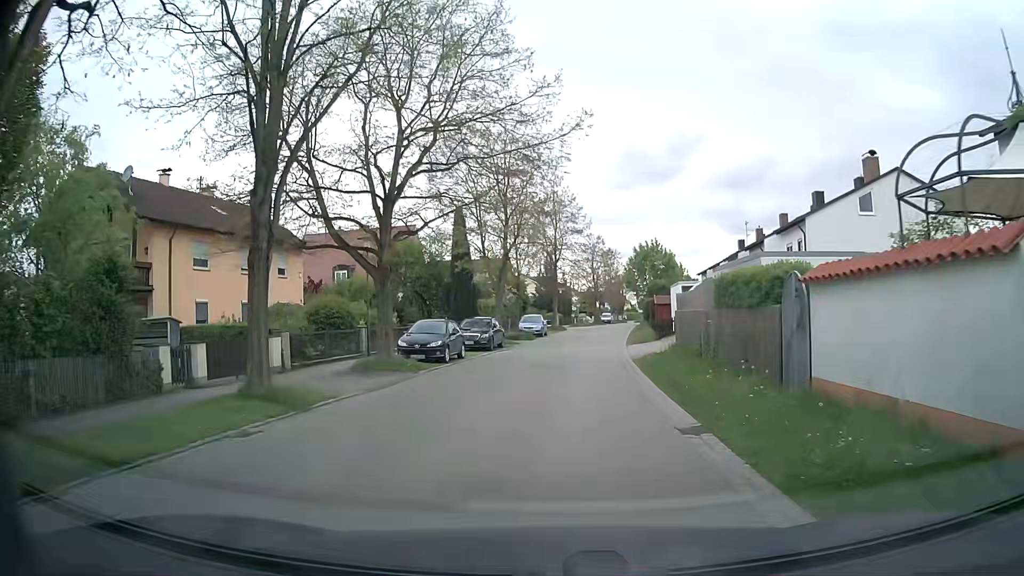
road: residential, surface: asphalt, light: Day
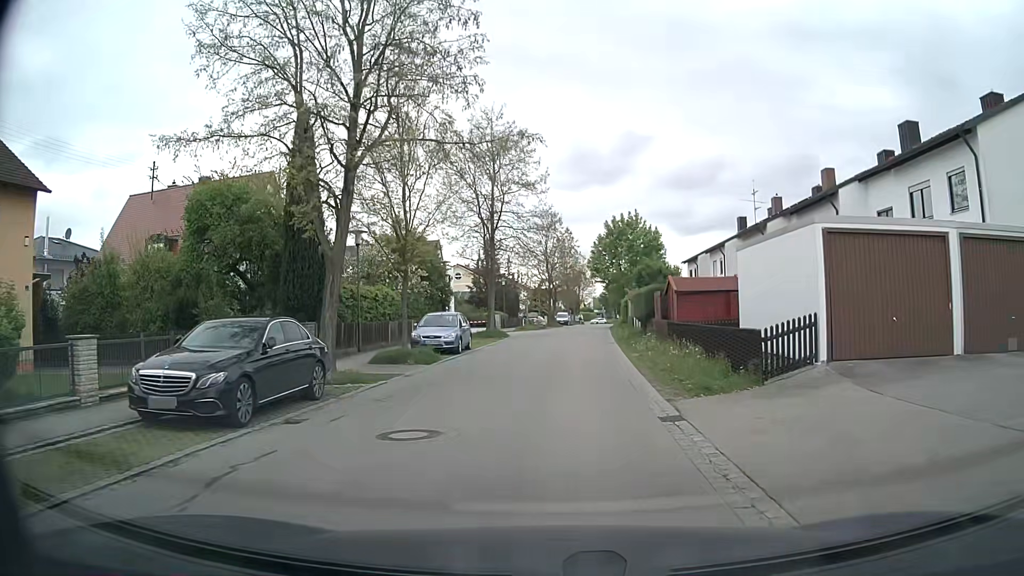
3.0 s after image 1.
(+1.0, +21.2) m; +4°
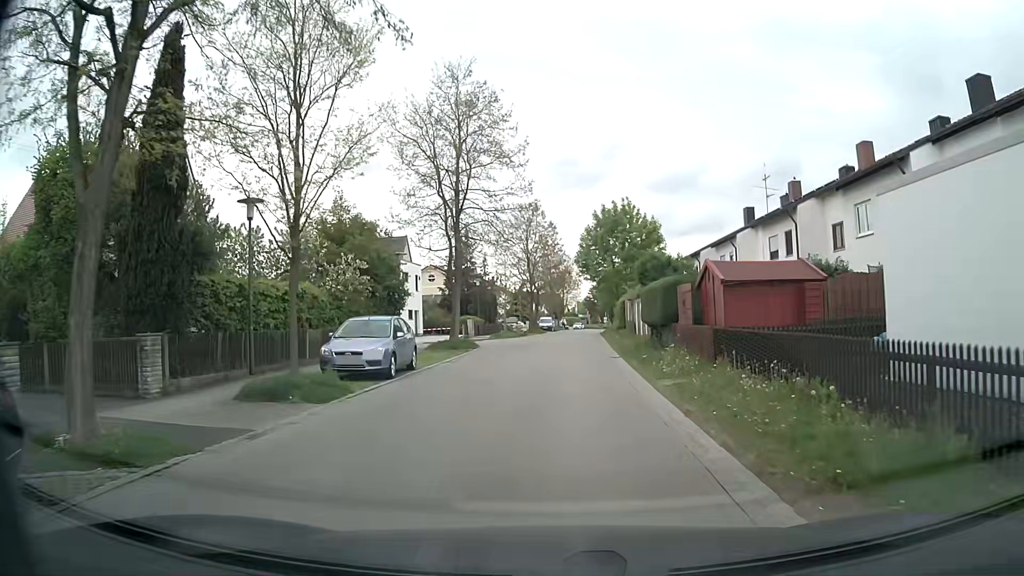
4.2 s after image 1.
(+0.1, +8.2) m; +2°
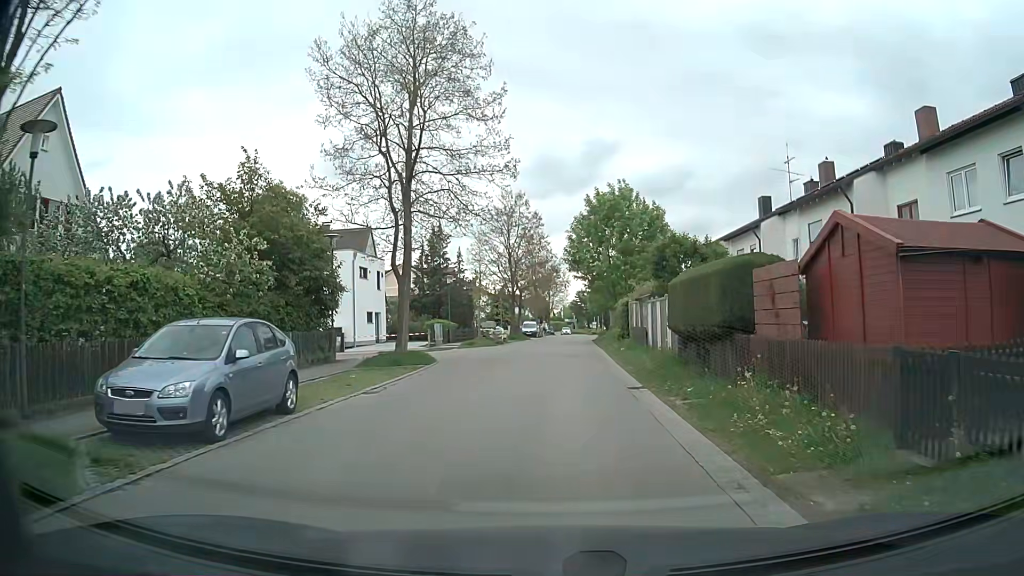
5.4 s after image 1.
(+0.1, +8.3) m; +2°
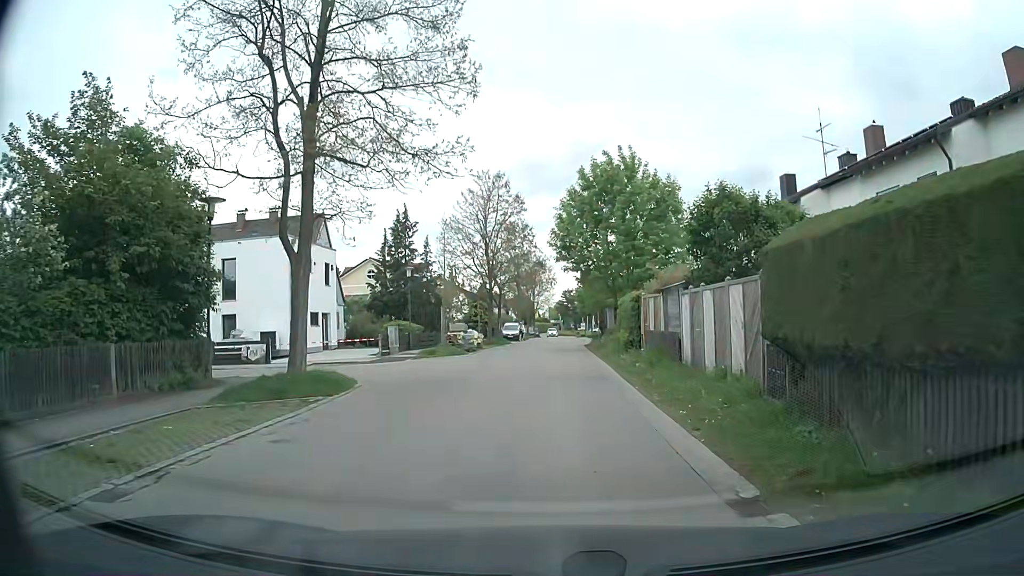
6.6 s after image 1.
(0.0, +8.5) m; +1°
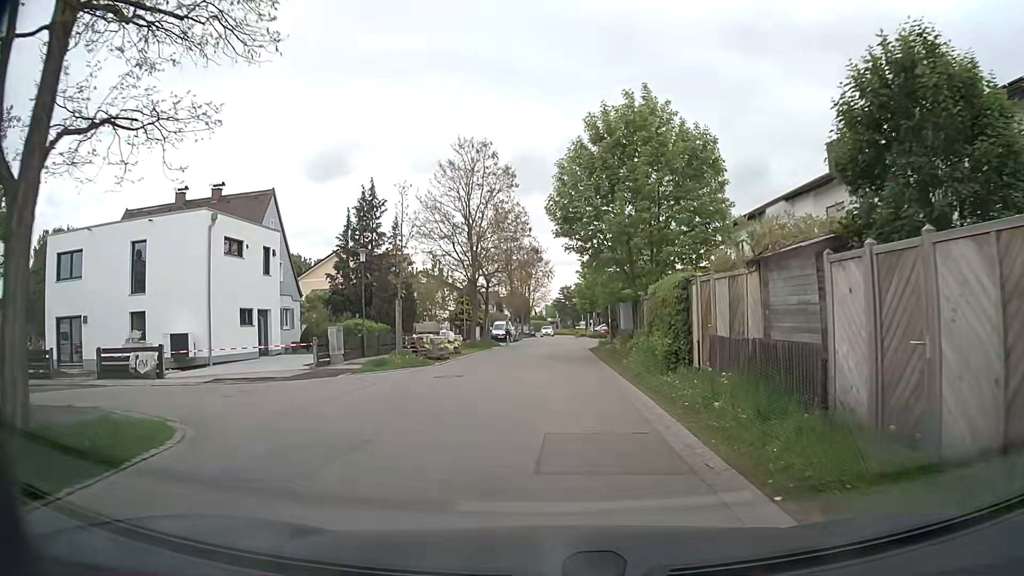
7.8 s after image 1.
(0.0, +8.6) m; 0°
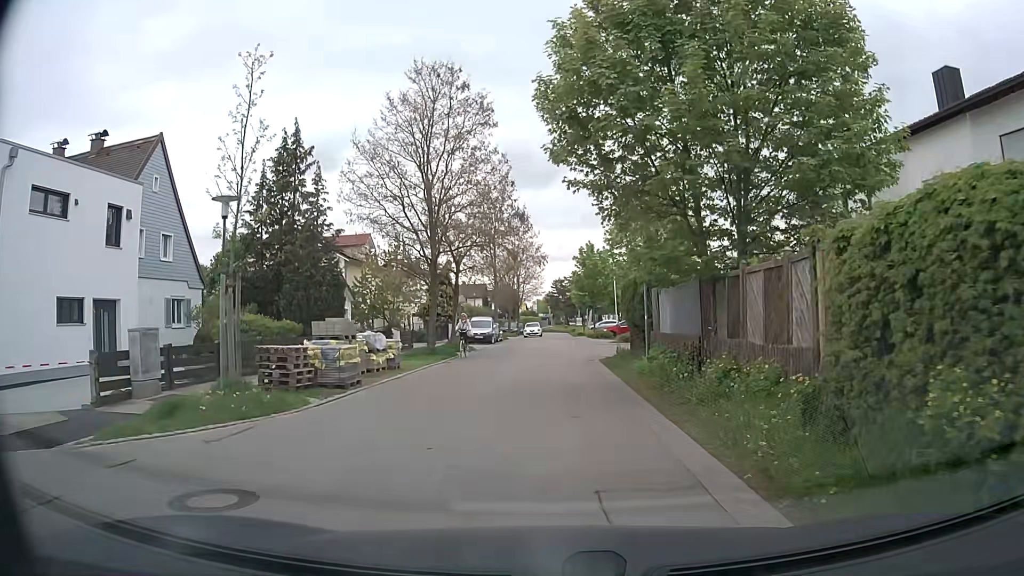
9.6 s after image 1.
(+0.1, +12.0) m; +2°
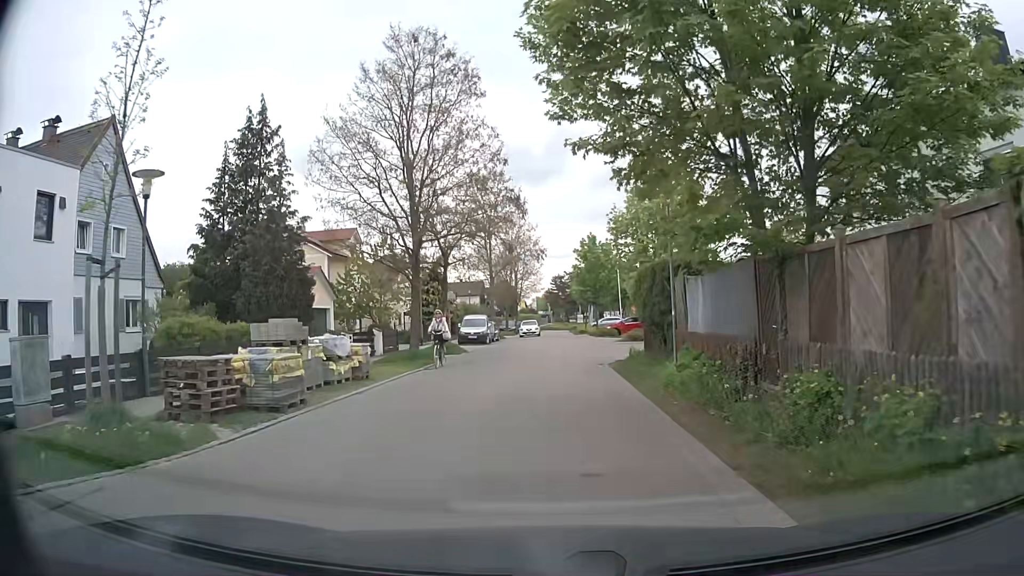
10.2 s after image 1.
(0.0, +3.6) m; -1°
(0, +10) (0, +20) (+1, +30) (+1, +40) (+1, +50) (+1, +60) (+1, +70) (+1, +80) (+1, +90) (+5, +99) m
